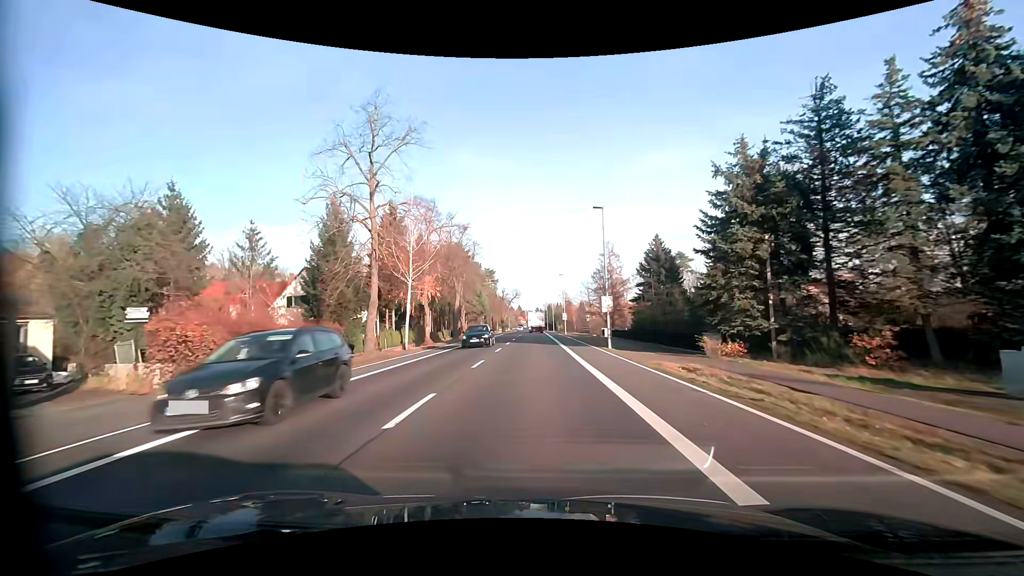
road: primary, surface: asphalt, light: Day
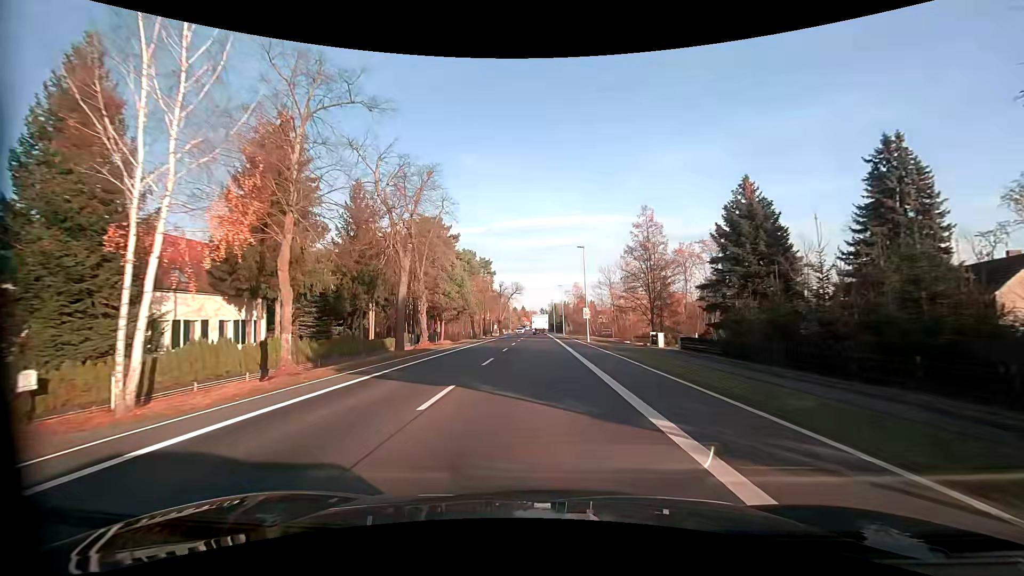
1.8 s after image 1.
(-0.2, +25.5) m; -1°
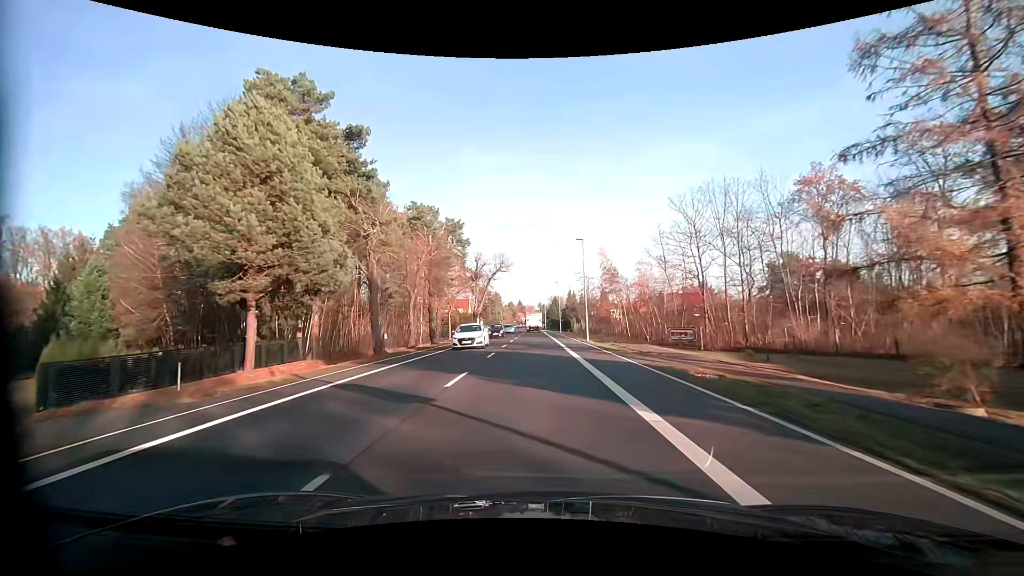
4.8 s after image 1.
(+0.1, +42.4) m; 0°
(0, +10) (0, +20) (0, +30) (0, +40) (0, +50) (-1, +60) (-1, +70) (-1, +80) (-1, +90) (-2, +100) m
